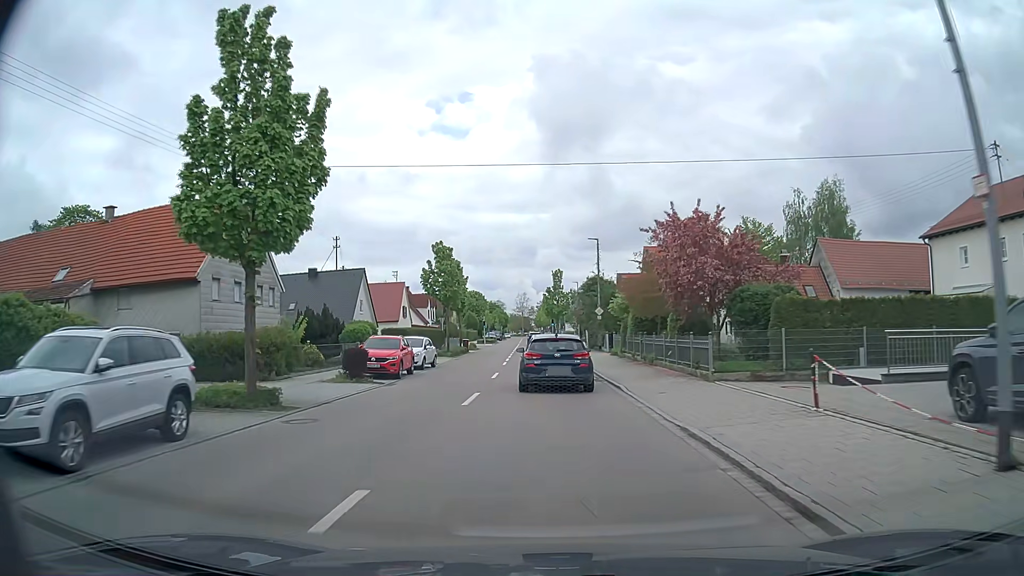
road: tertiary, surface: asphalt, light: Day
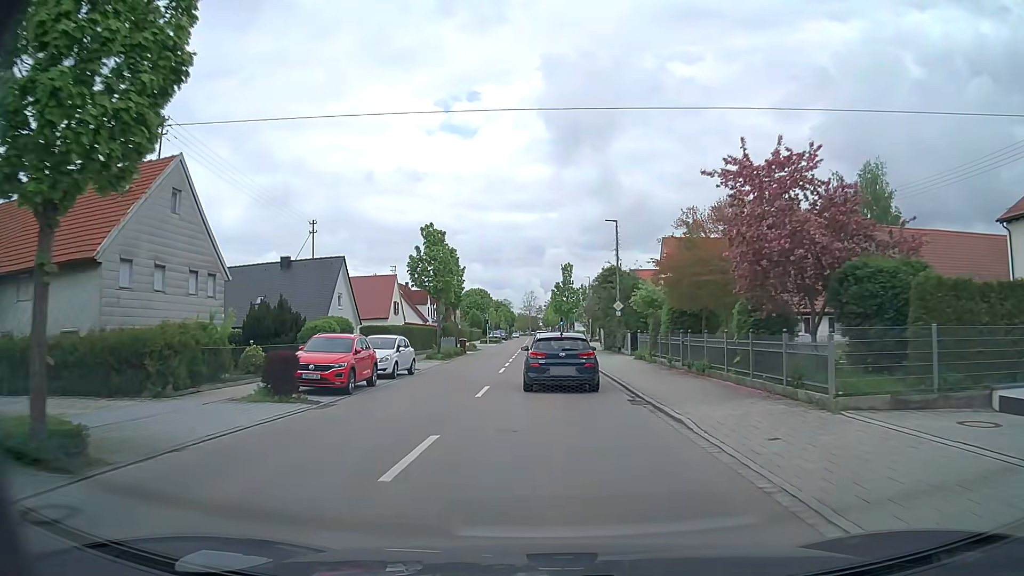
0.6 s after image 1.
(-0.1, +7.4) m; -1°
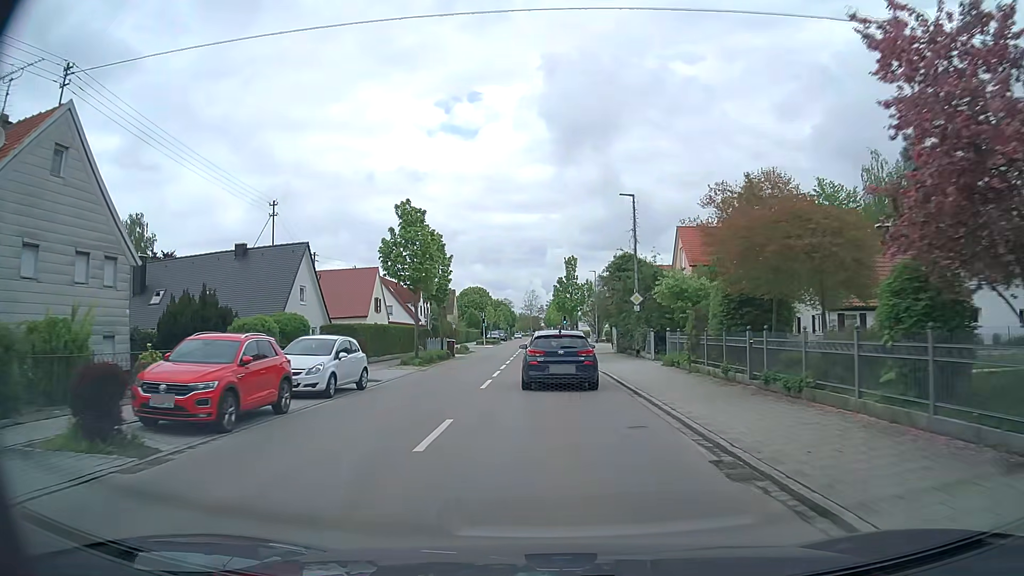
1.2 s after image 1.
(0.0, +7.3) m; 0°
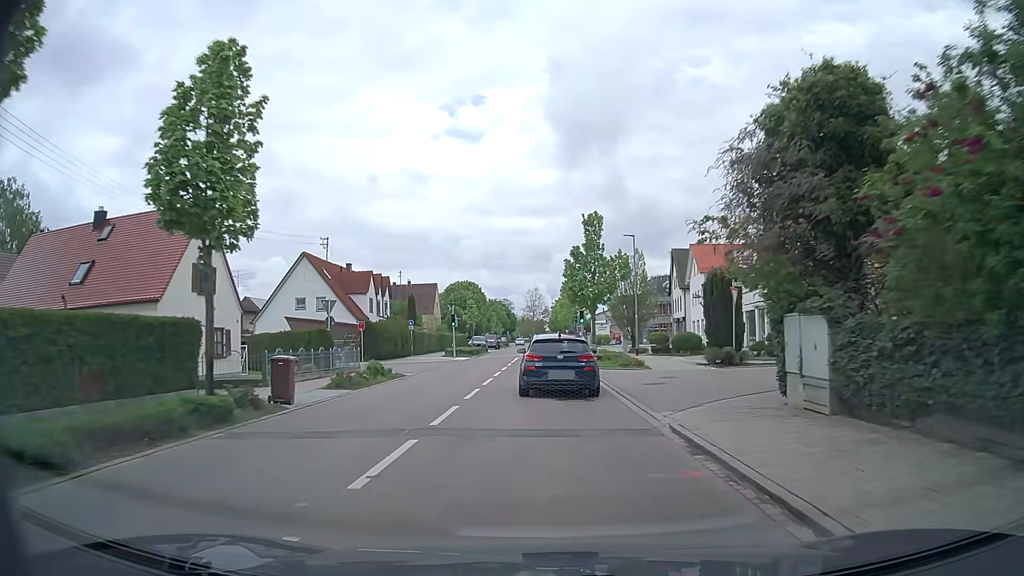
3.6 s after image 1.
(-0.2, +29.1) m; 0°
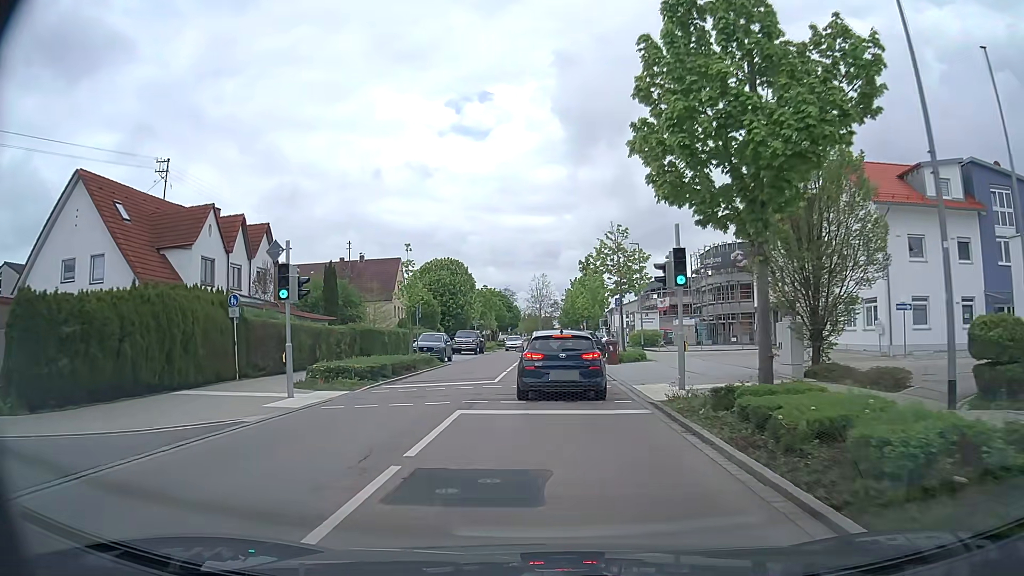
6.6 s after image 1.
(-0.5, +33.7) m; -1°
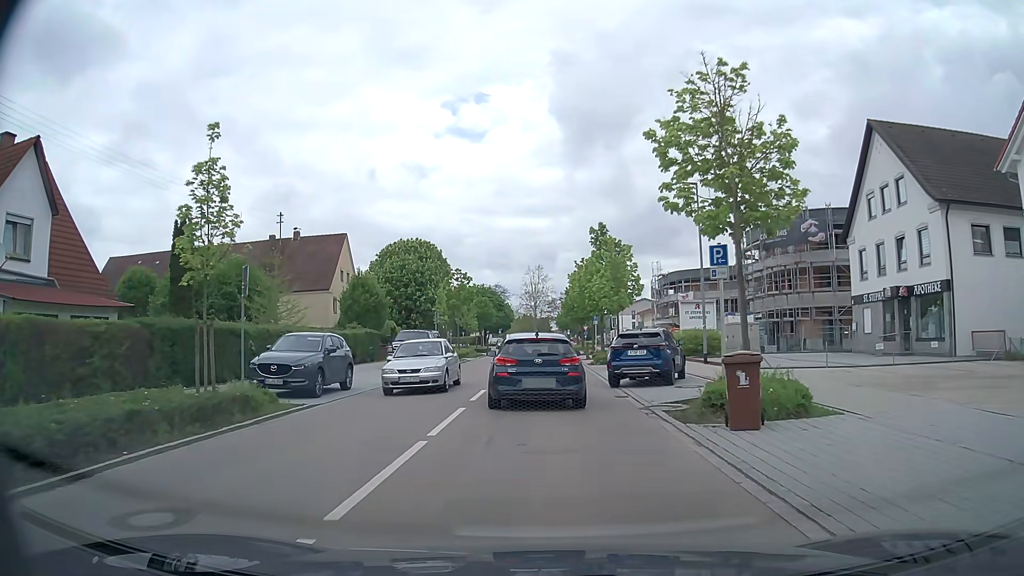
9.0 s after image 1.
(0.0, +20.2) m; +1°
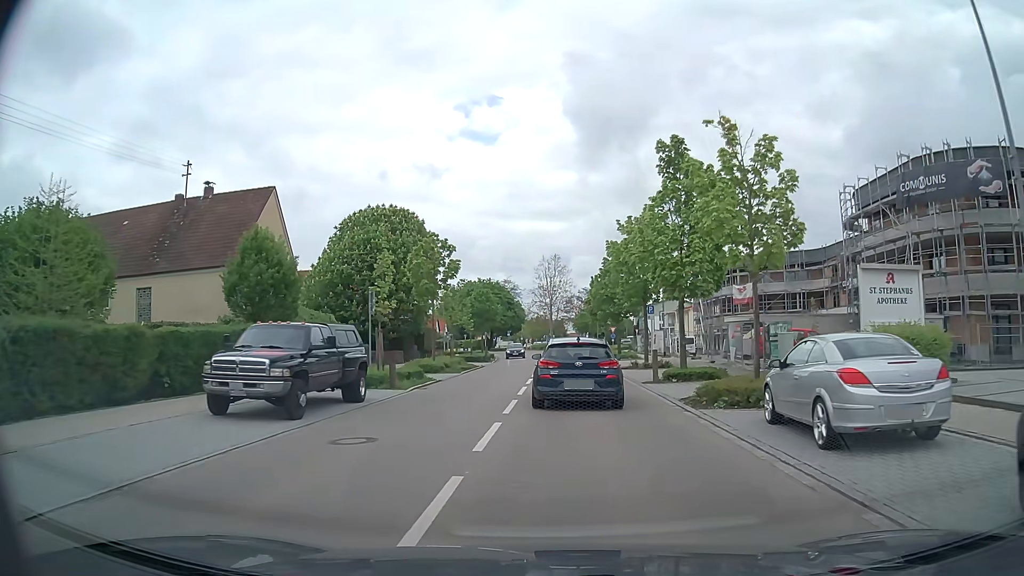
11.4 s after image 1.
(-0.7, +20.1) m; -2°
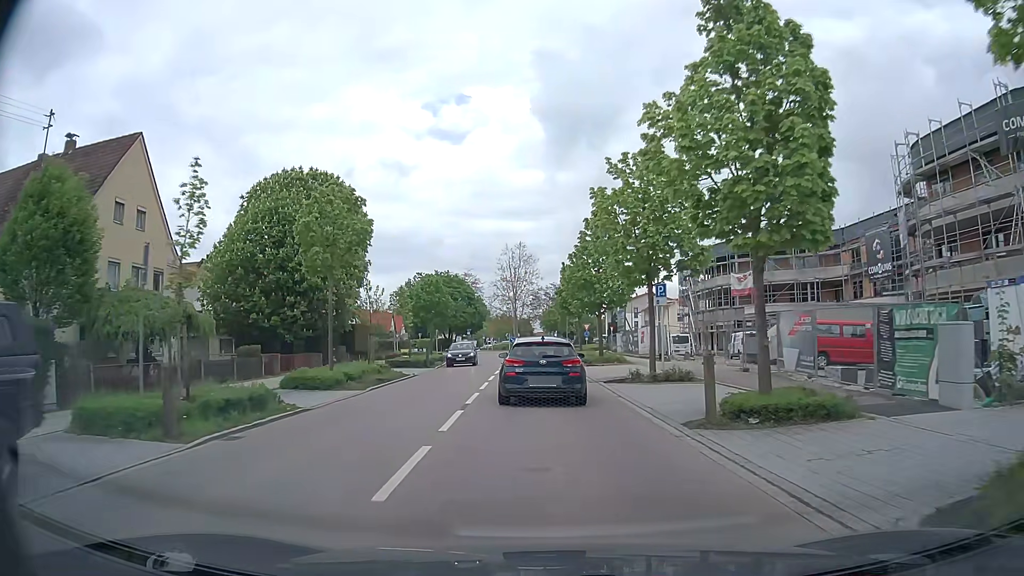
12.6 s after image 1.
(+0.4, +11.9) m; +3°
(0, +10) (0, +20) (0, +30) (-1, +40) (-1, +50) (0, +60) (0, +70) (+2, +80) (+3, +90) (+1, +100) m
